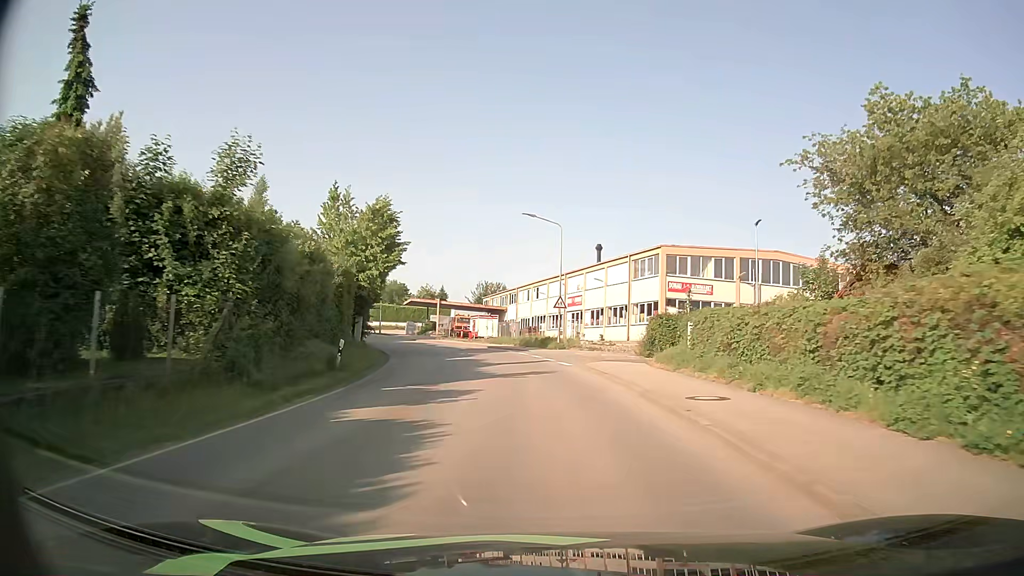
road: tertiary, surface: asphalt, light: Day
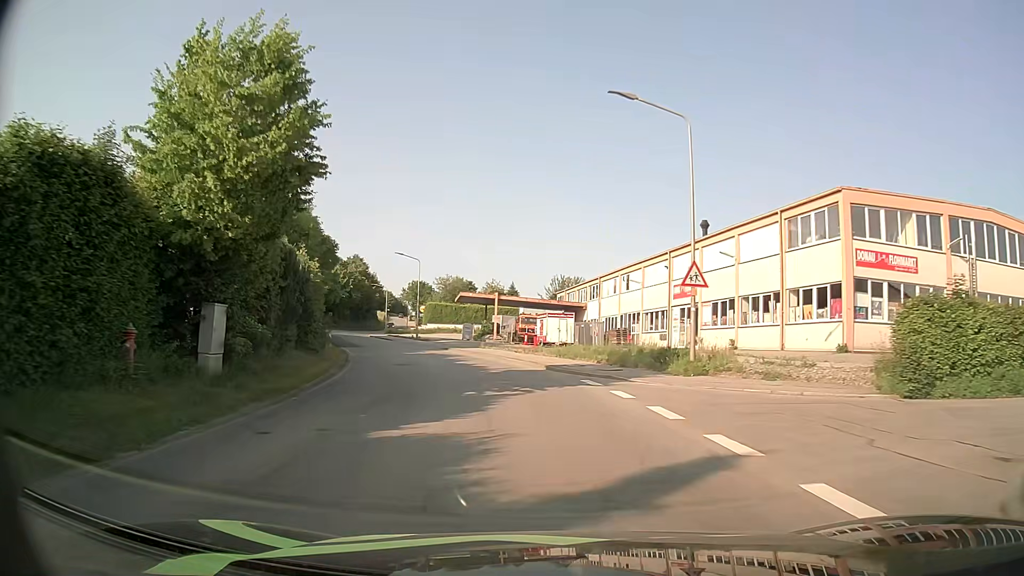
(-0.9, +20.4) m; -7°
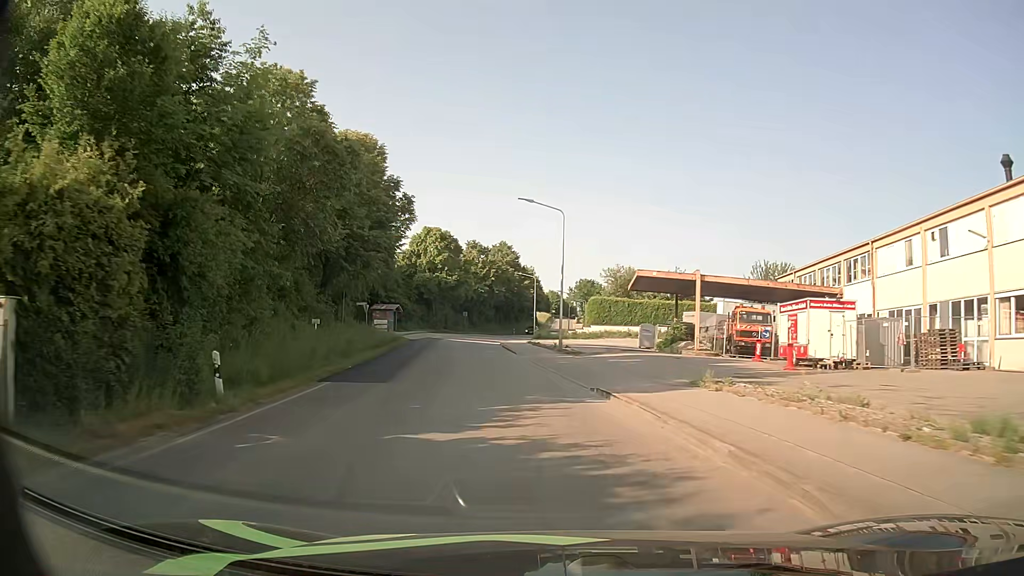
(-3.6, +27.1) m; -15°
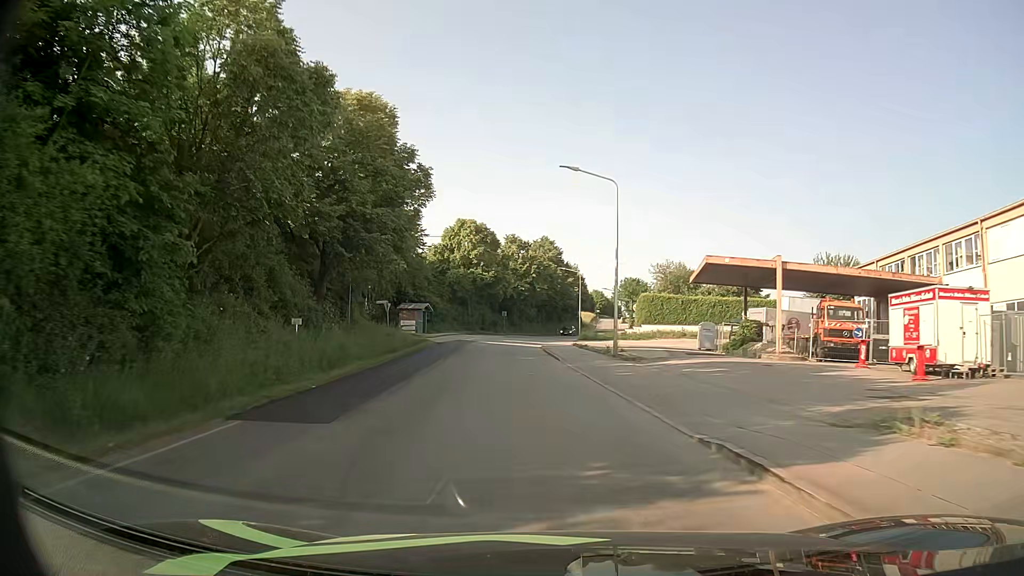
(-0.2, +7.1) m; -4°
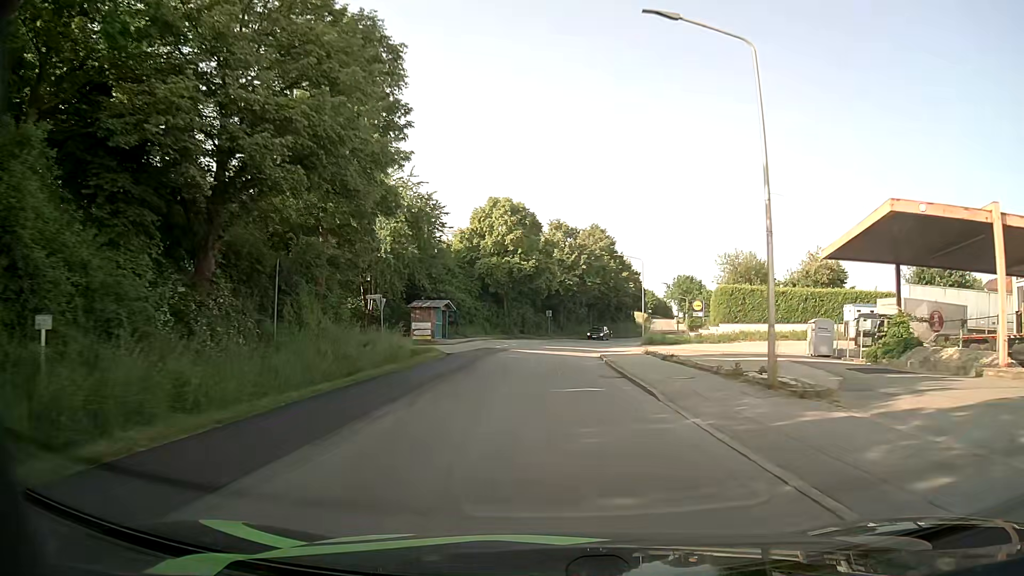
(-0.6, +14.4) m; -4°
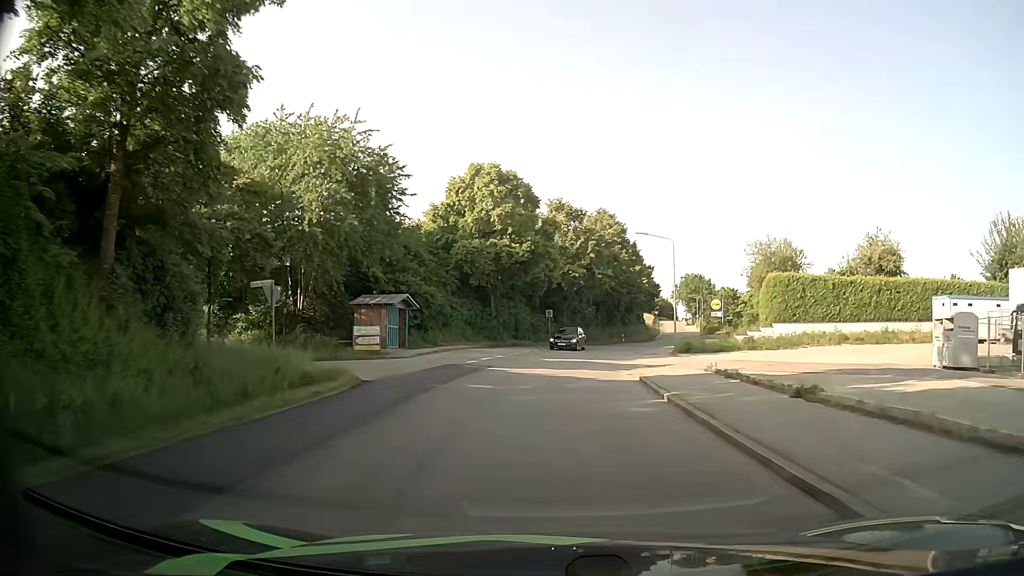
(-0.1, +14.3) m; 0°
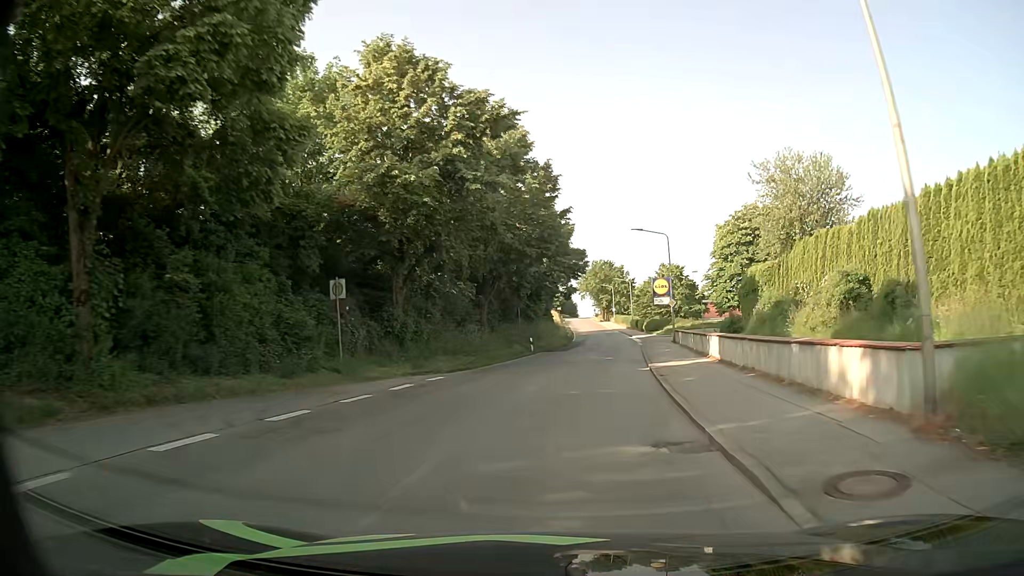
(+2.9, +36.6) m; +9°
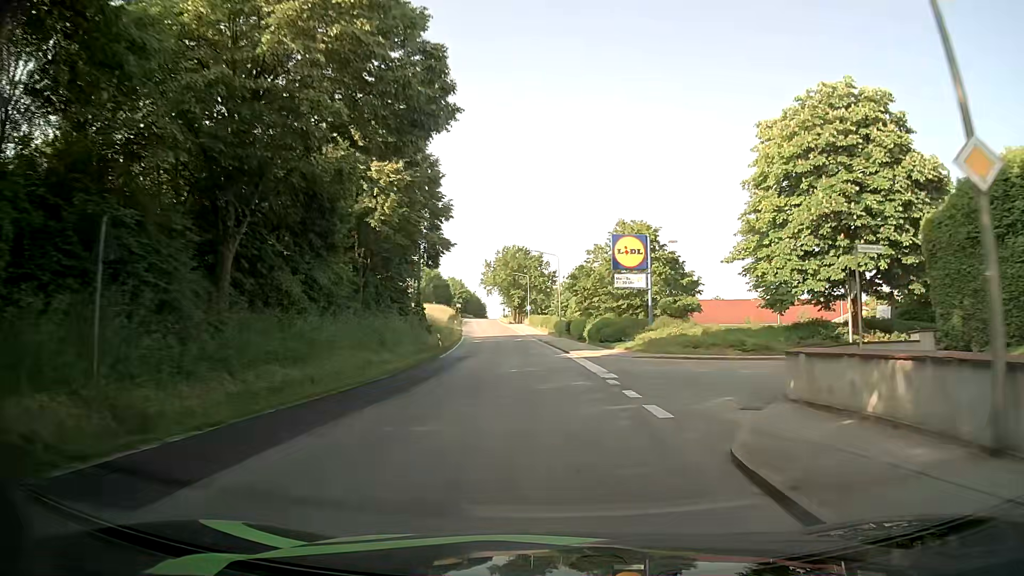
(+3.2, +39.3) m; +7°
(0, +10) (0, +20) (-1, +30) (-1, +40) (-2, +50) (-3, +60) (-4, +70) (-5, +80) (-6, +90) (-8, +100) m
